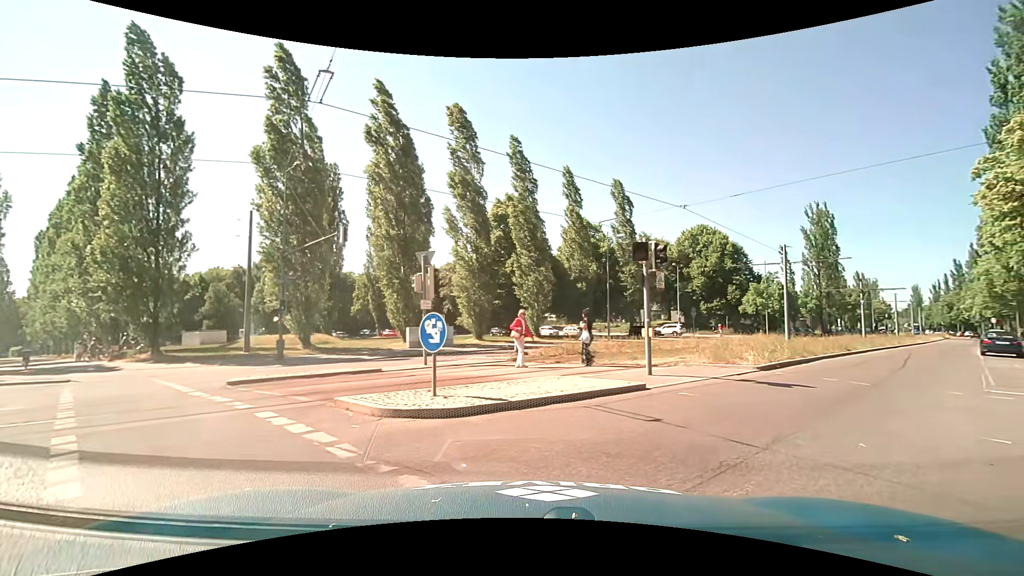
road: secondary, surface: asphalt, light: Day
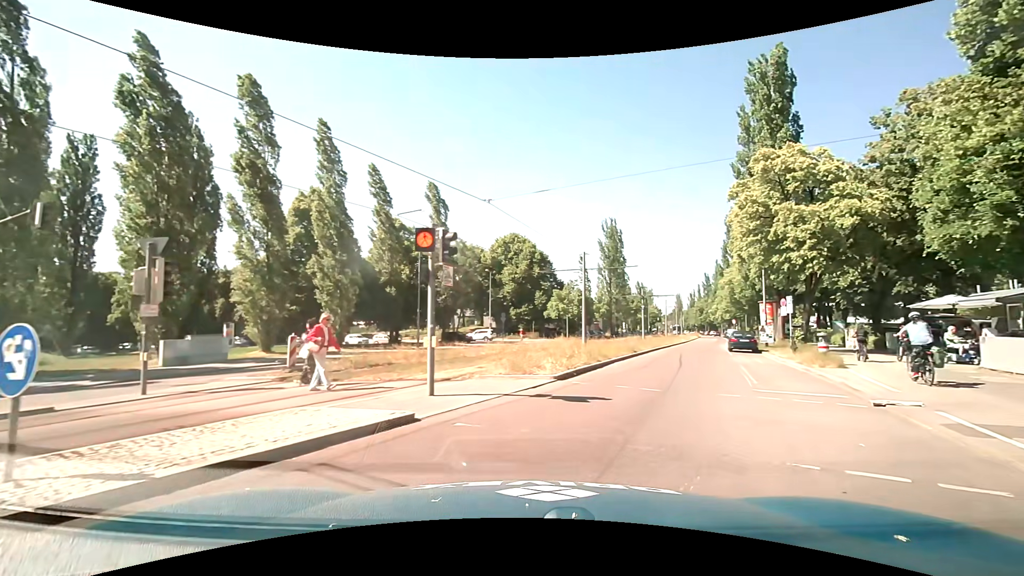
(+0.5, +2.7) m; +19°
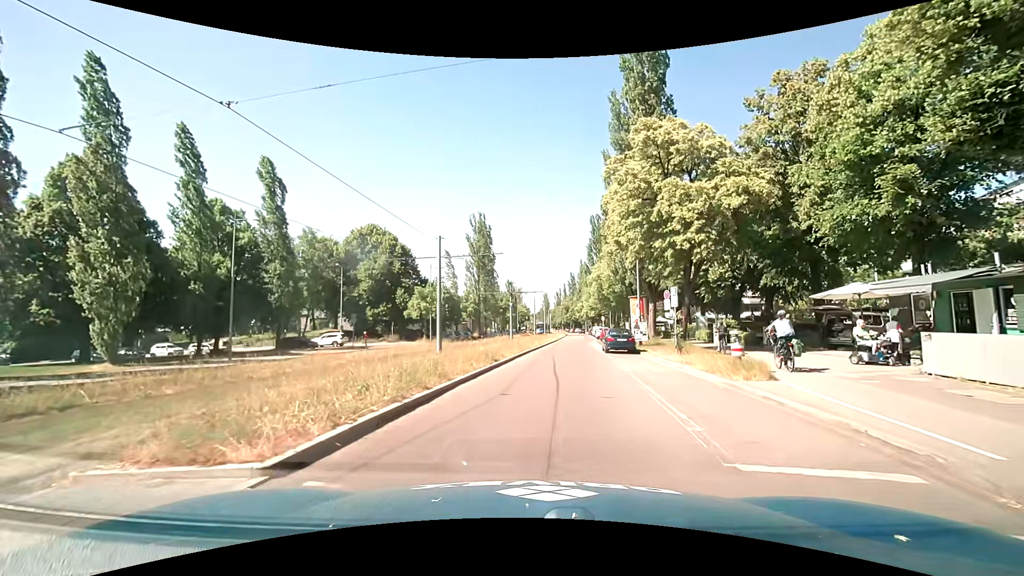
(+1.4, +7.0) m; +15°
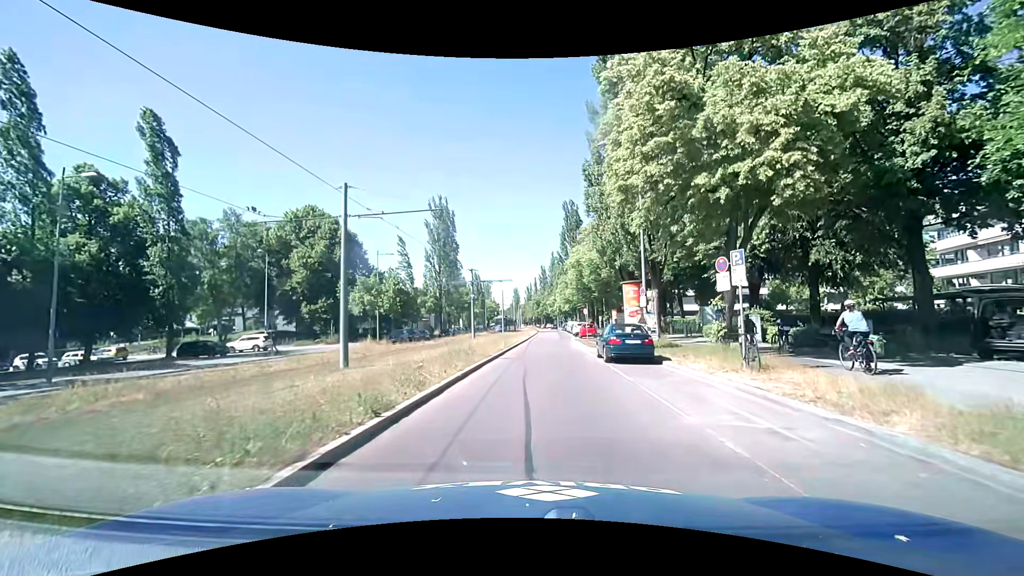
(+0.5, +10.7) m; +5°
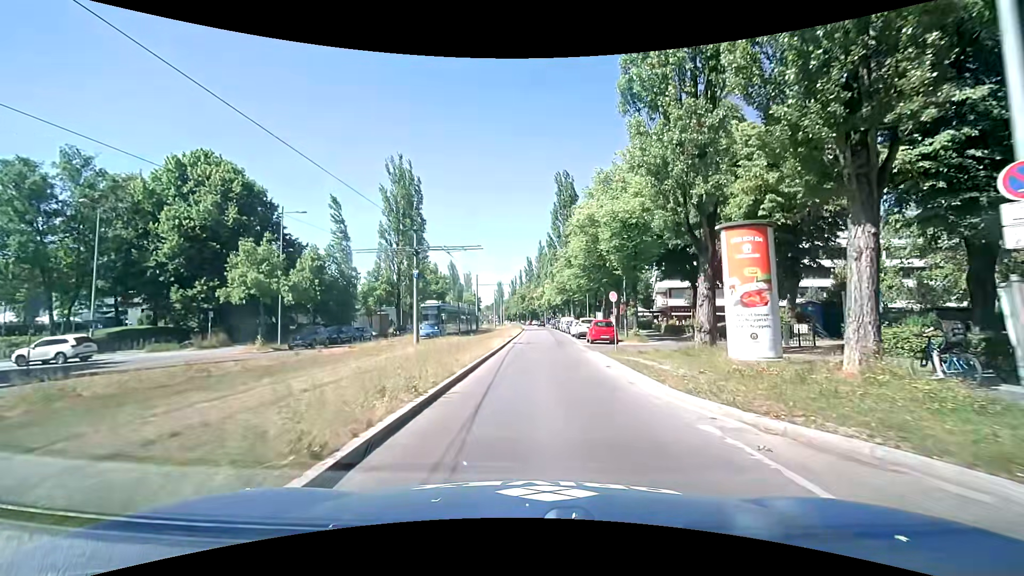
(-0.2, +19.5) m; 0°
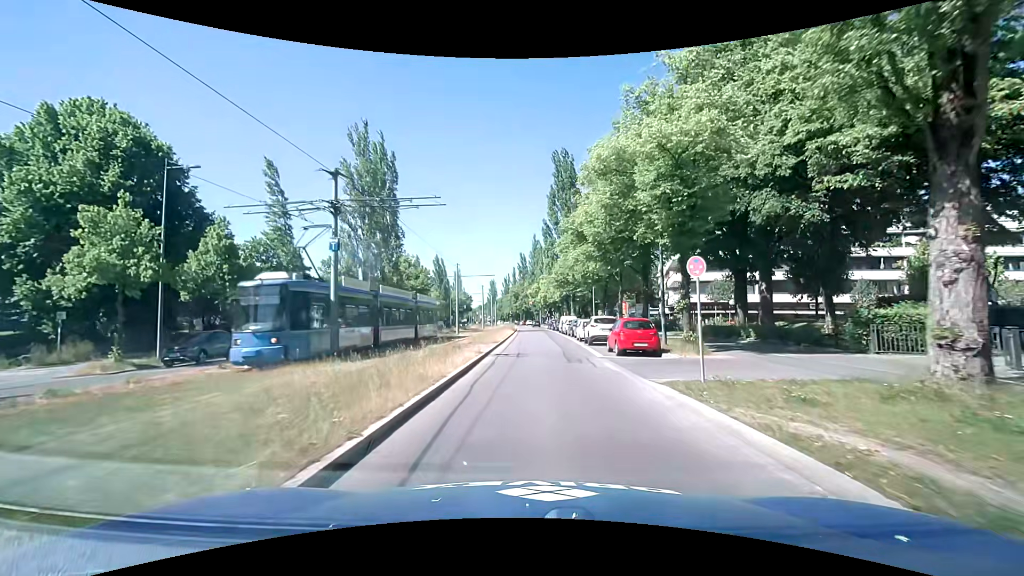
(+0.1, +11.7) m; +1°
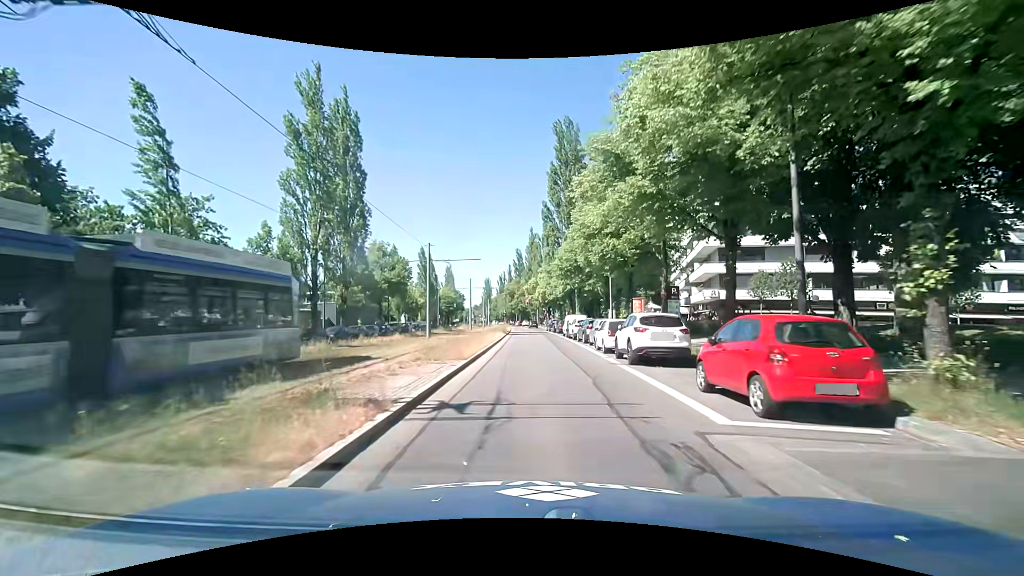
(-0.1, +12.6) m; 0°
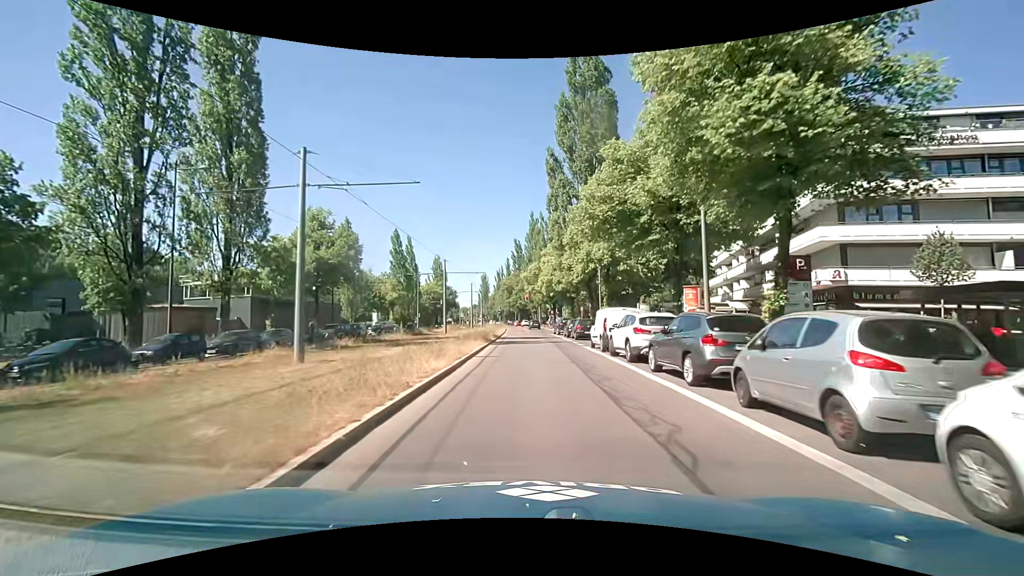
(+0.1, +20.5) m; 0°
